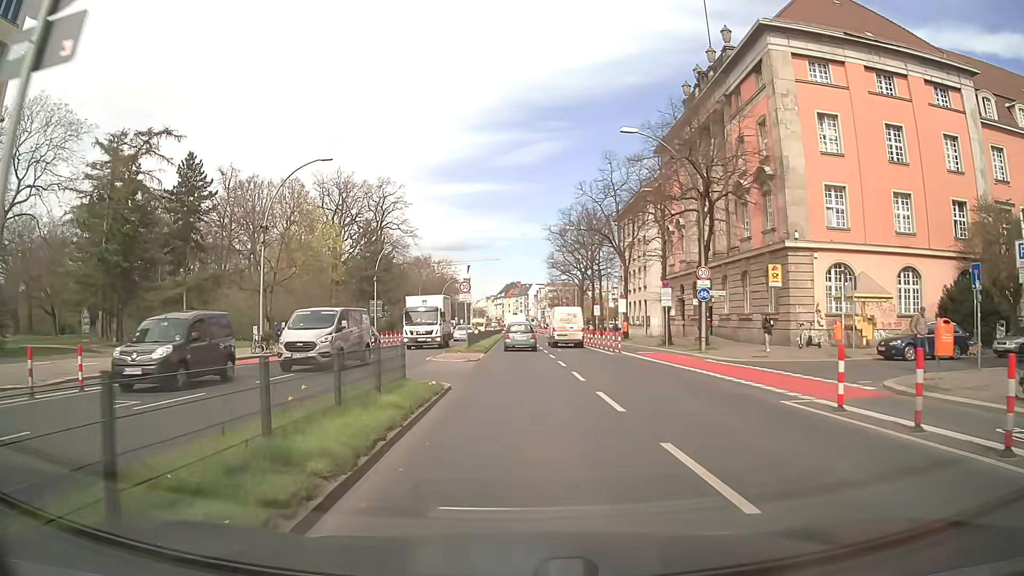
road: primary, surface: asphalt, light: Day
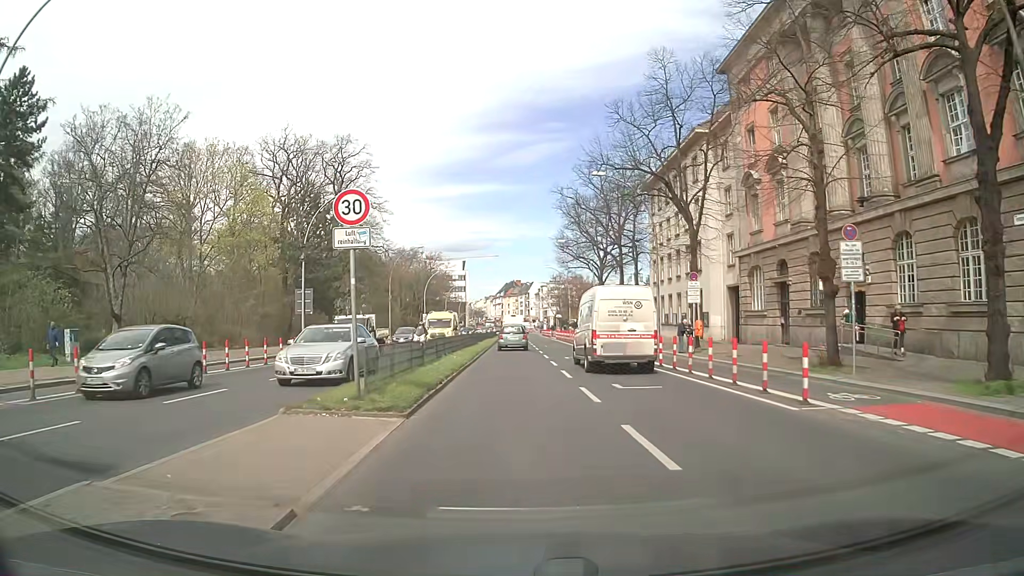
(0.0, +22.5) m; 0°
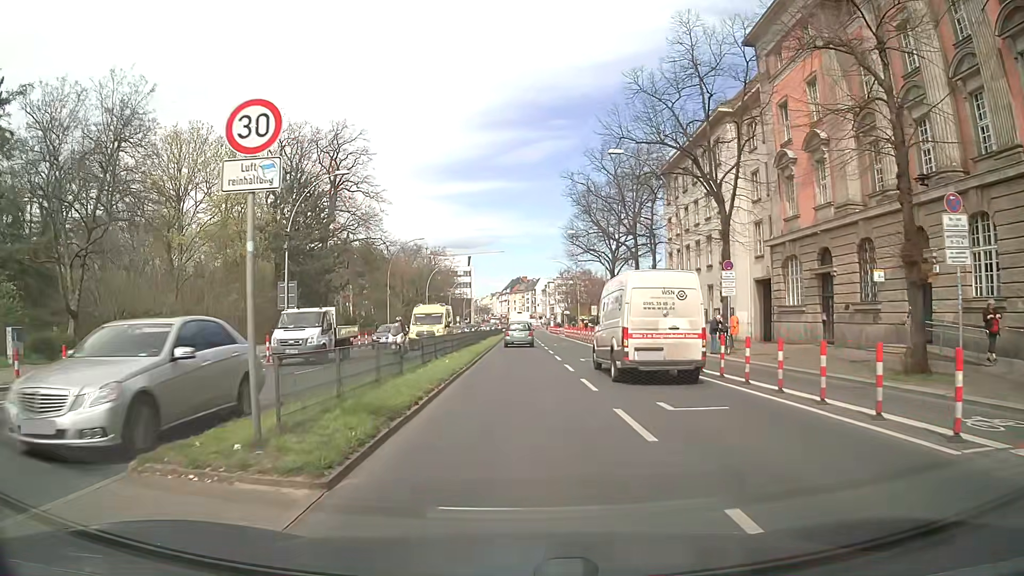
(0.0, +4.5) m; -1°
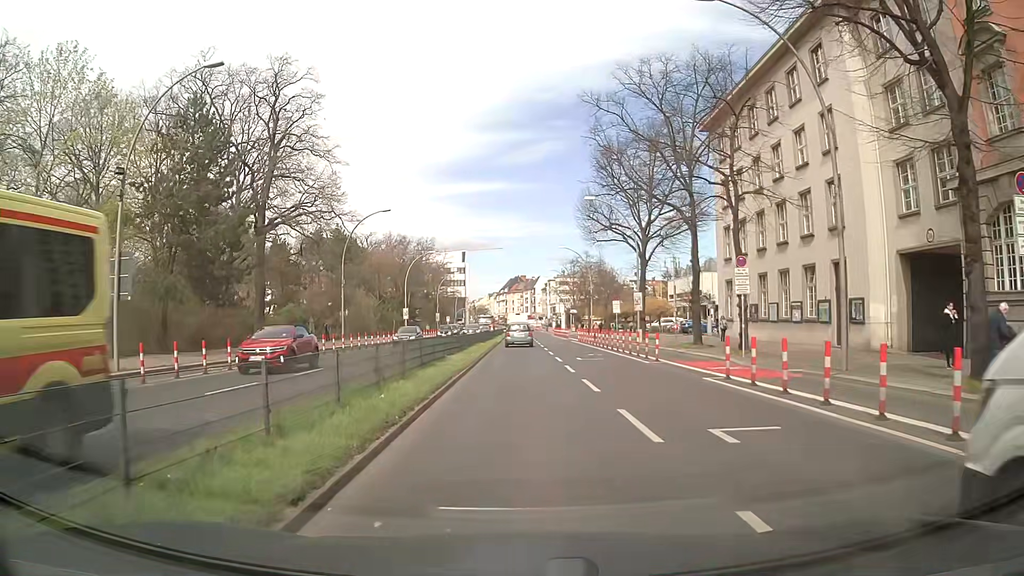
(+0.1, +18.1) m; +1°
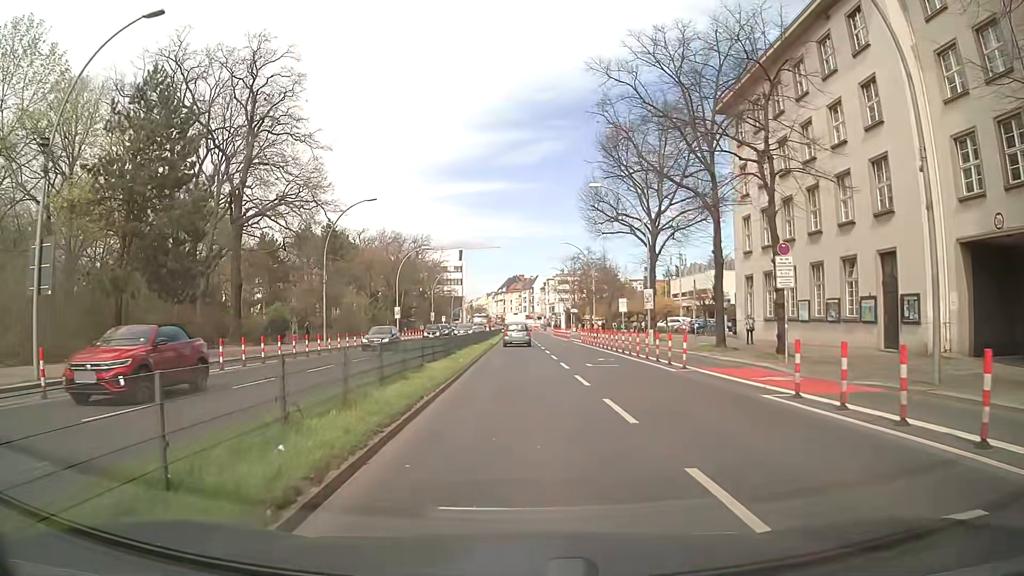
(0.0, +4.5) m; 0°
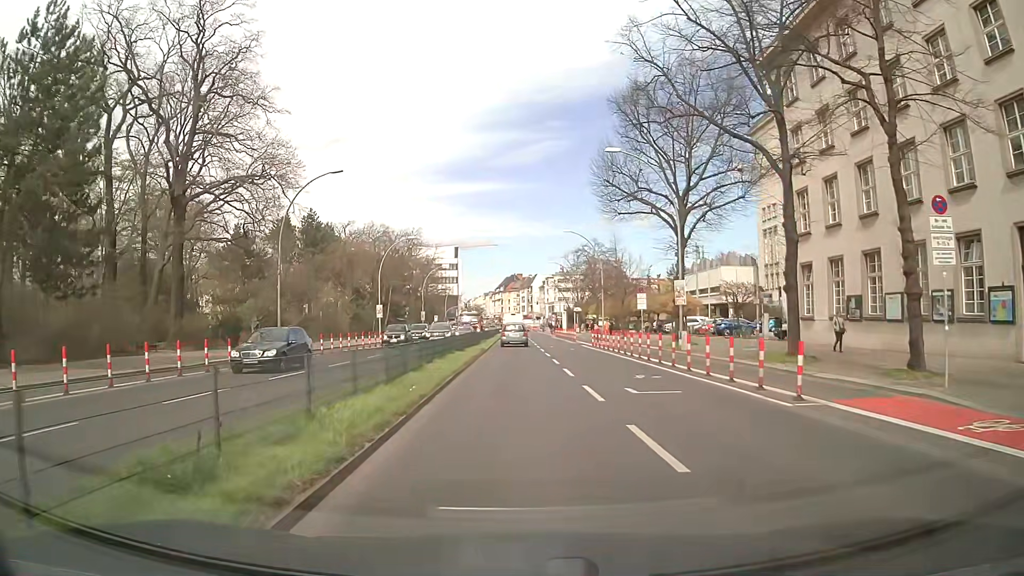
(+0.1, +9.0) m; 0°
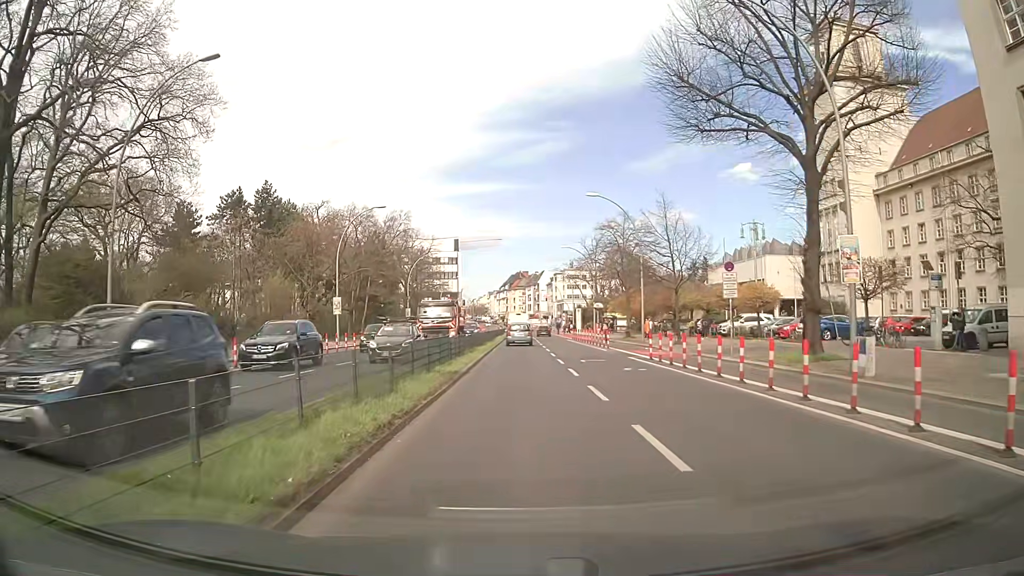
(0.0, +18.1) m; 0°
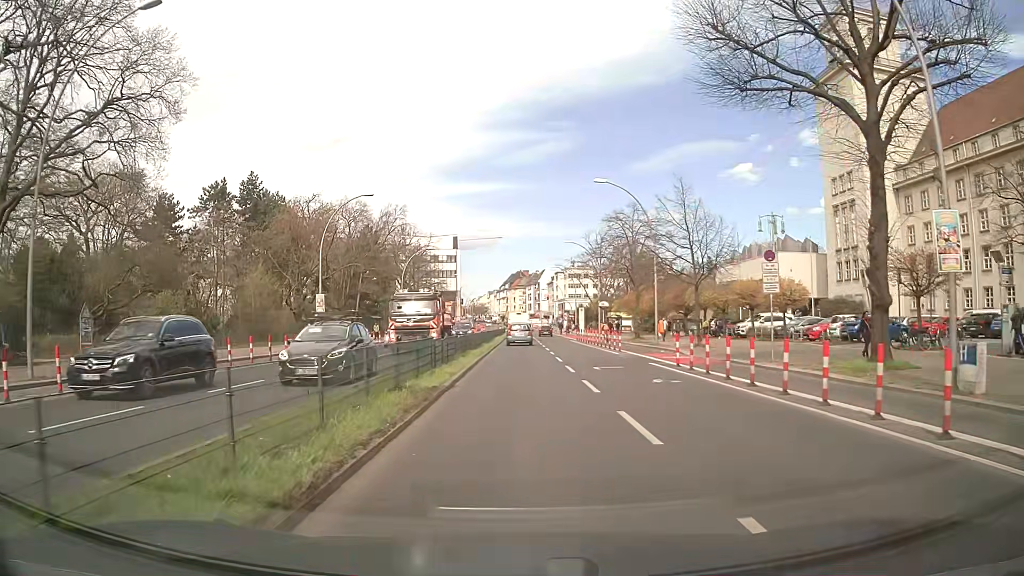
(0.0, +4.5) m; 0°
